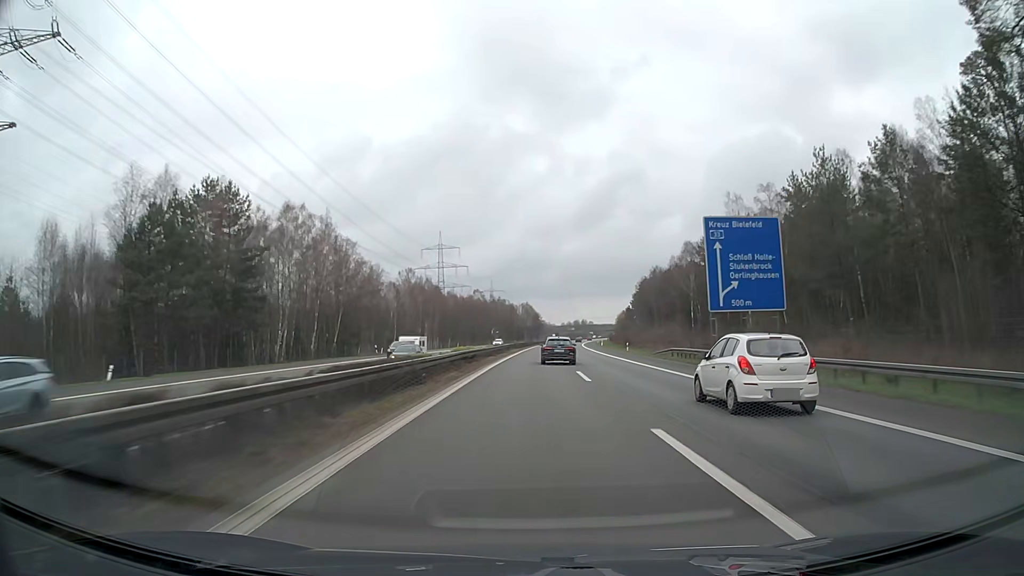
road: motorway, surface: asphalt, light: Day
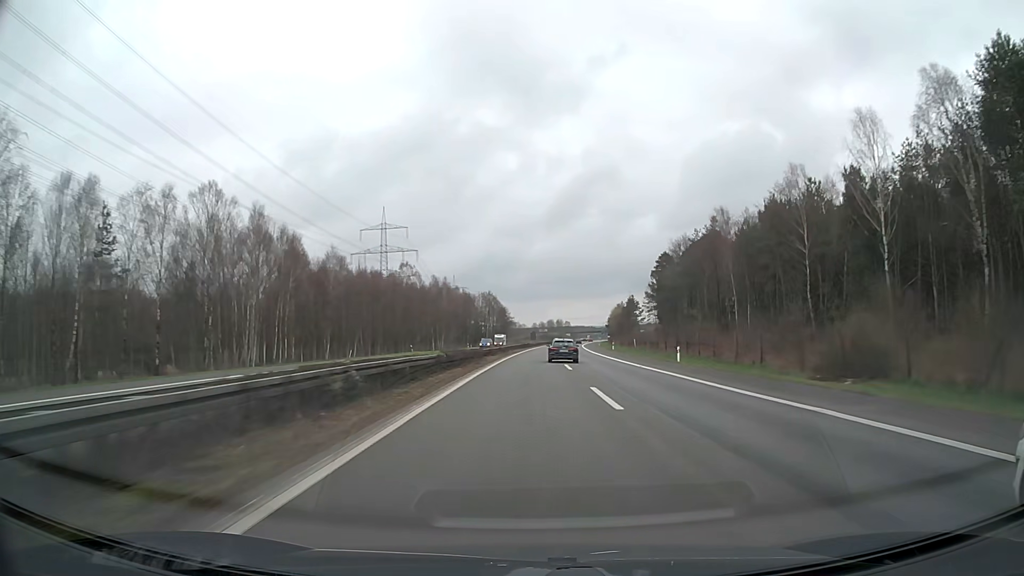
(+2.0, +80.9) m; +3°
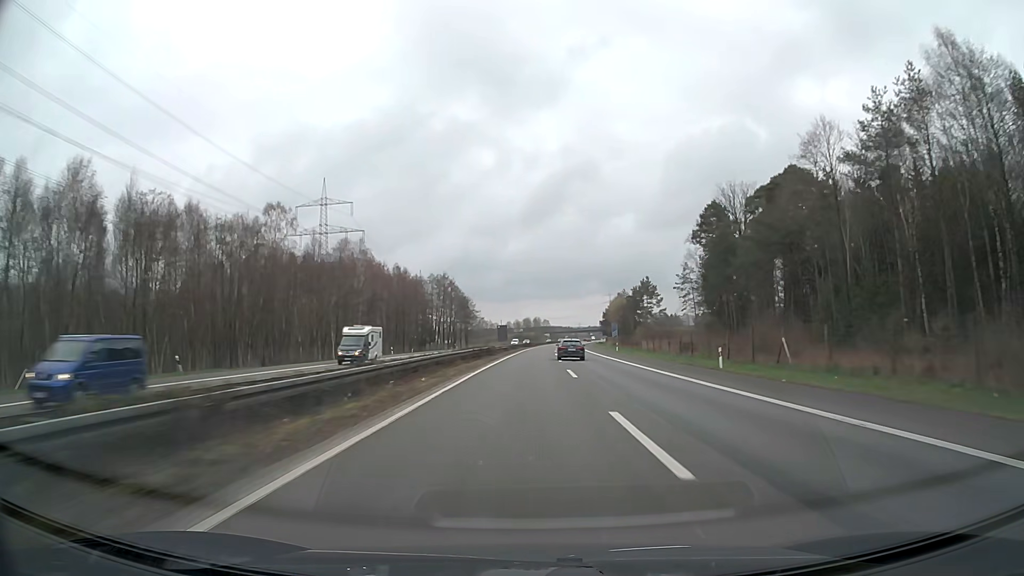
(+1.3, +60.8) m; +2°
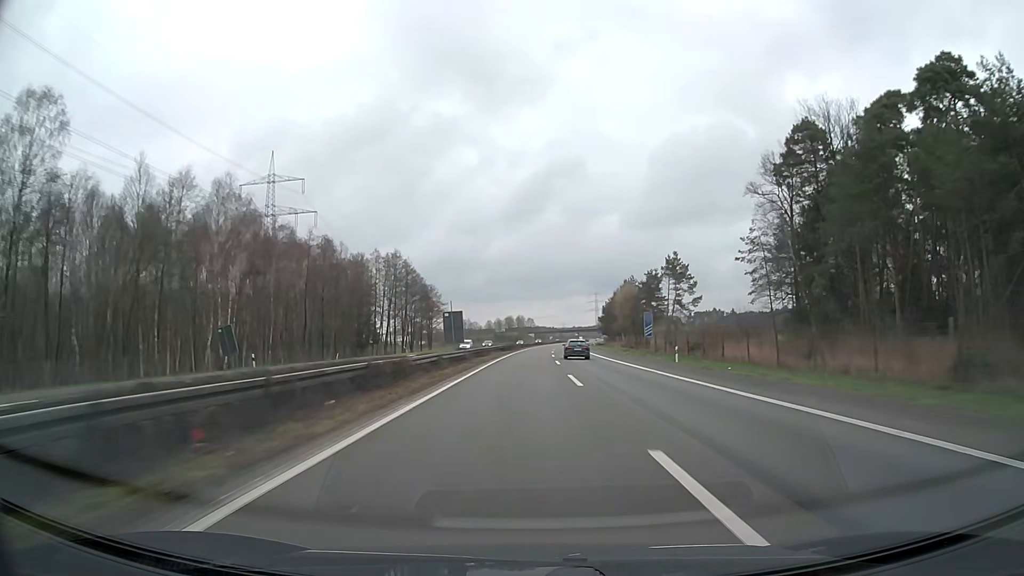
(+0.5, +40.6) m; +1°
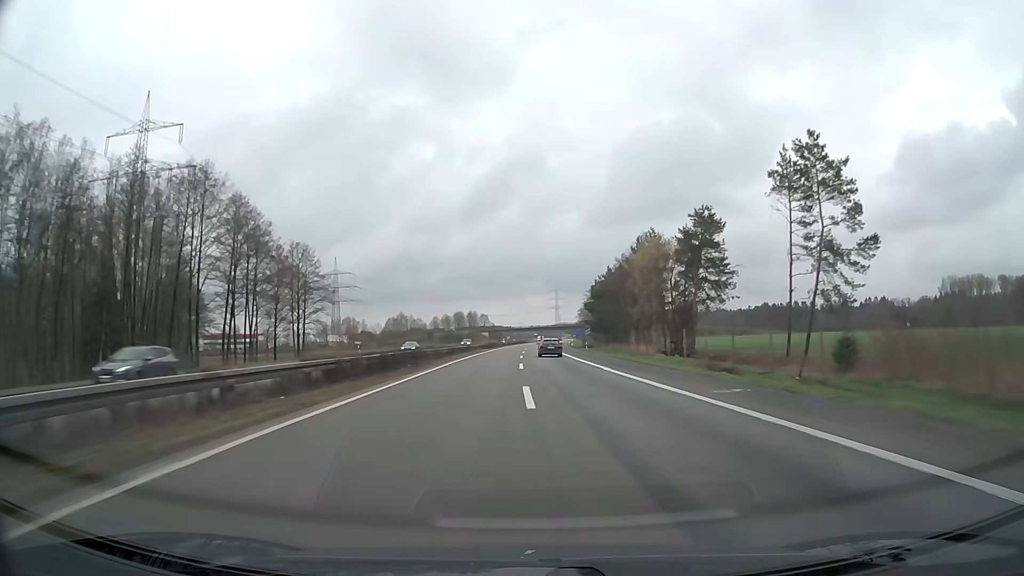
(+1.7, +61.2) m; +4°
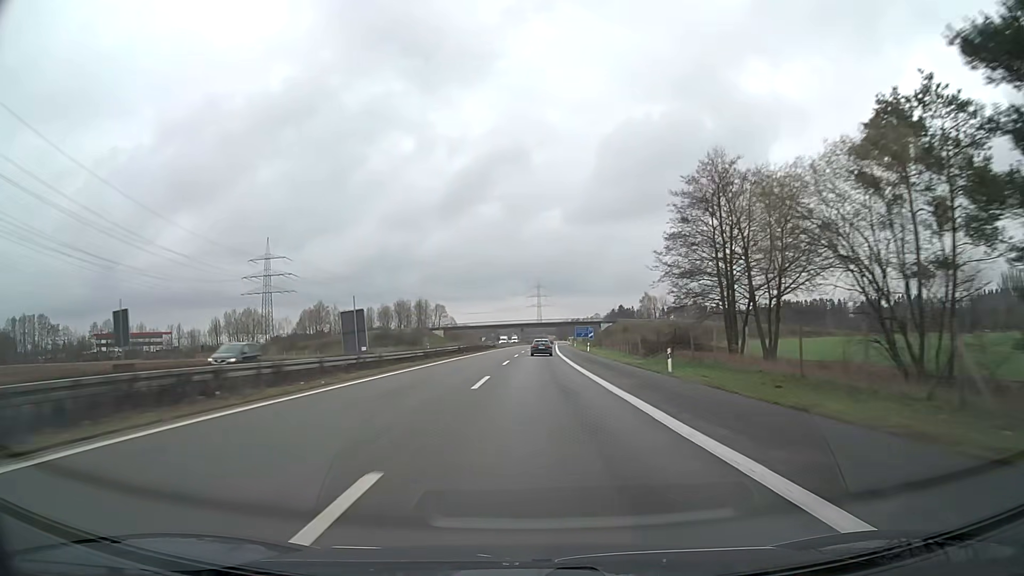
(+1.5, +102.7) m; +2°
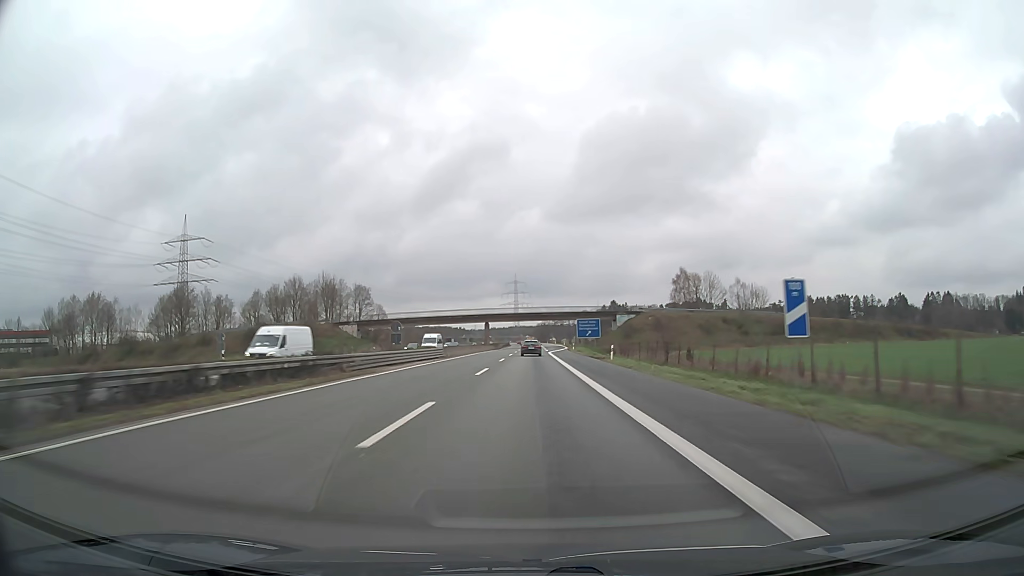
(+1.7, +82.4) m; +2°
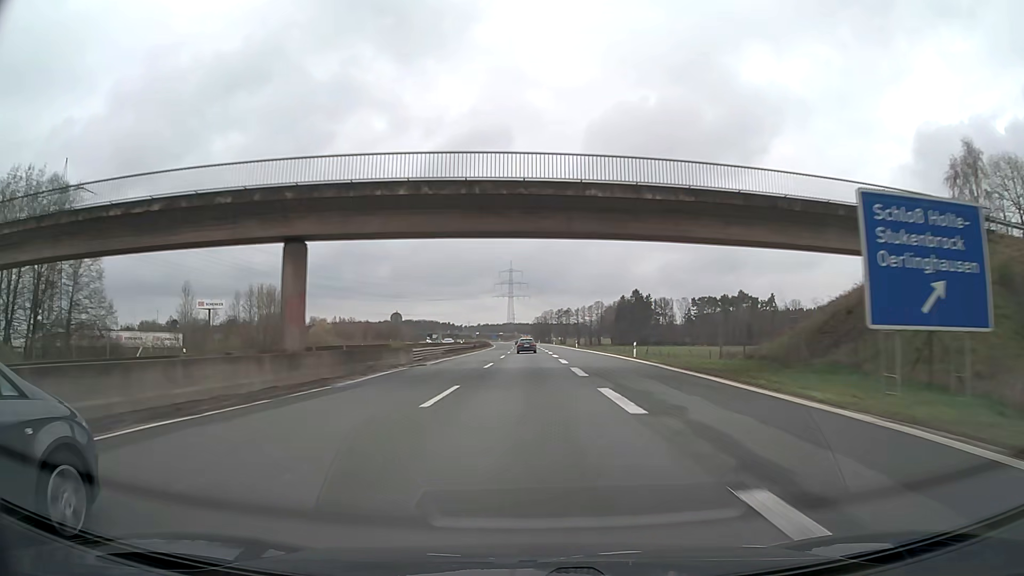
(+0.6, +103.0) m; 0°
(0, +10) (0, +20) (0, +30) (0, +40) (0, +50) (0, +60) (0, +70) (0, +80) (0, +90) (0, +100) m
